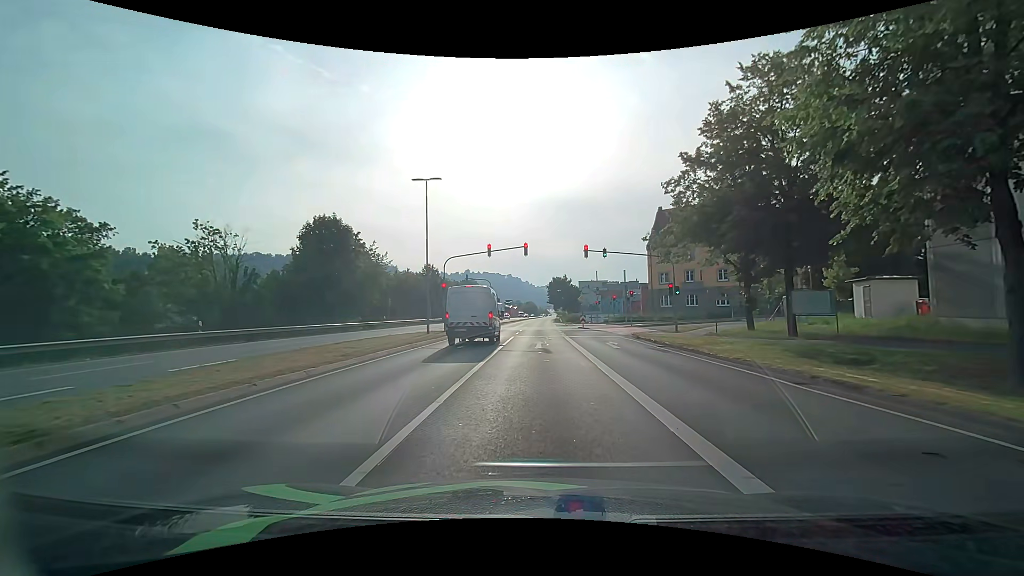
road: primary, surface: asphalt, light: Day
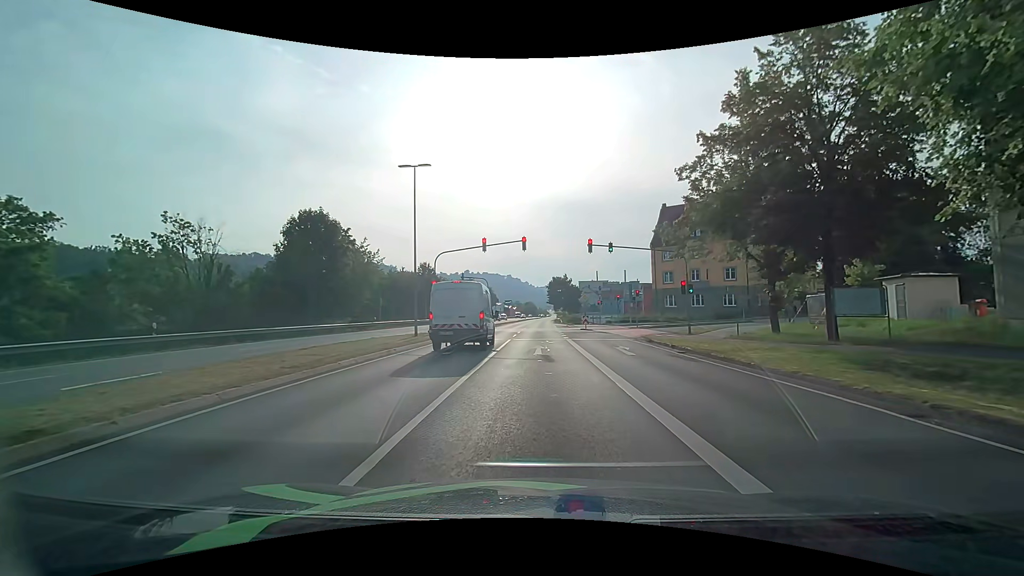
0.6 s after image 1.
(0.0, +3.1) m; -1°
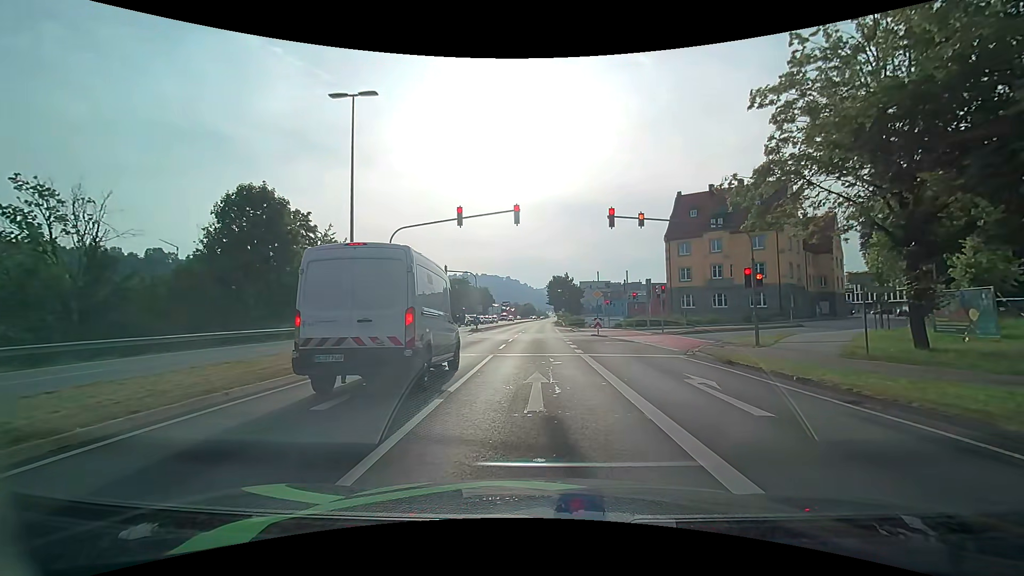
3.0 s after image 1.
(+0.1, +9.7) m; 0°
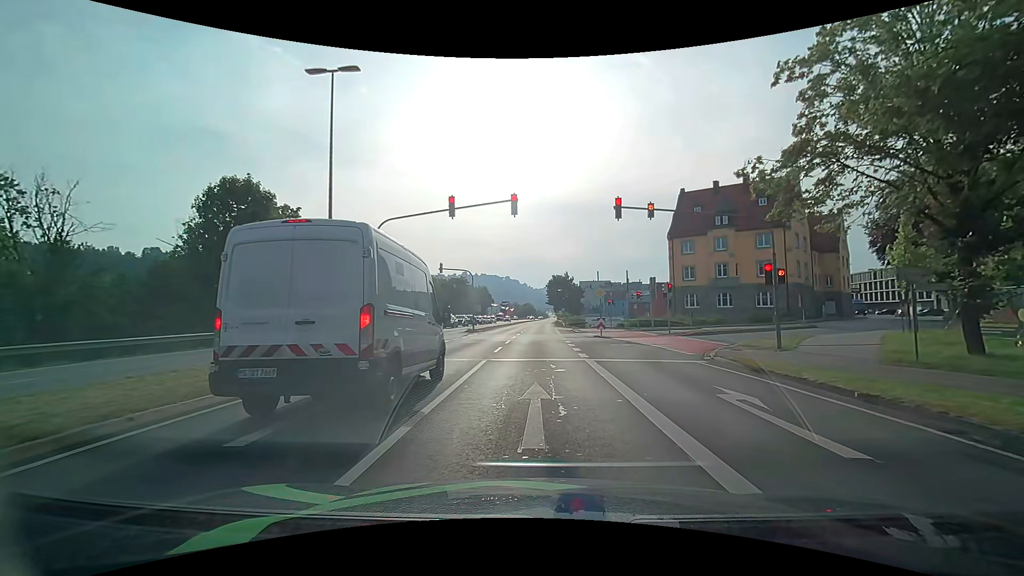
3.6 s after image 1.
(0.0, +2.0) m; 0°
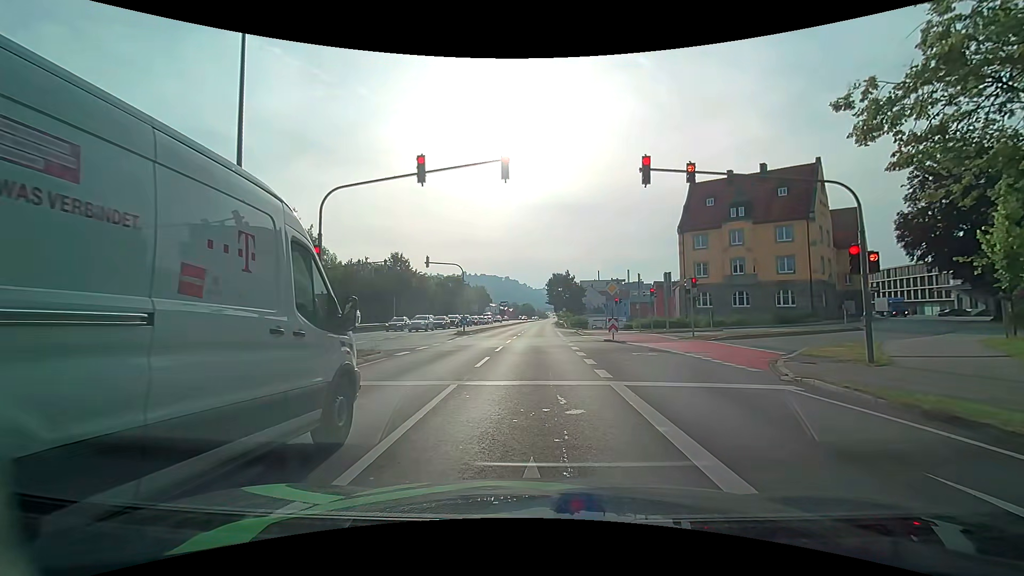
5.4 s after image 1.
(0.0, +5.3) m; +1°
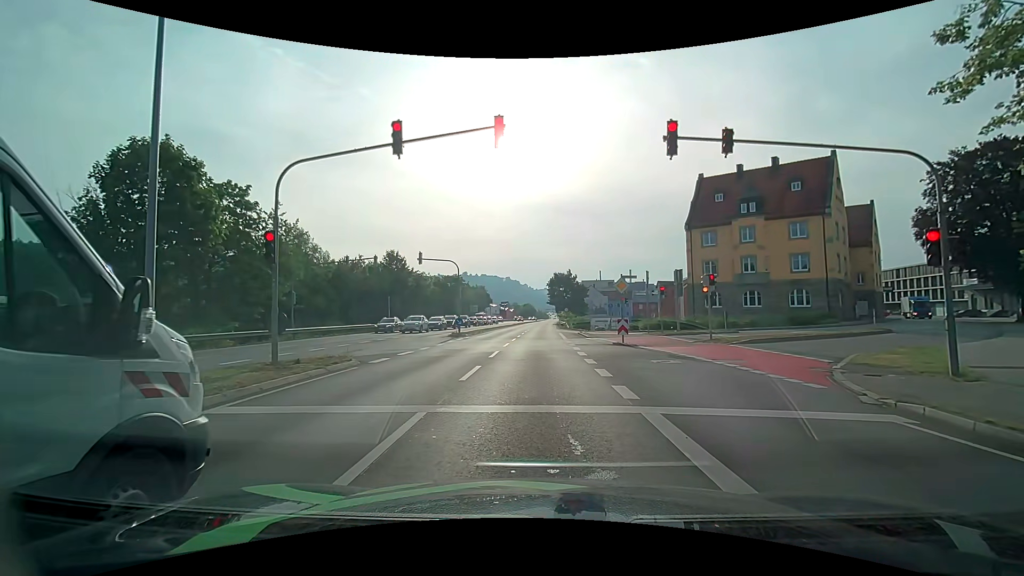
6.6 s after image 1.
(0.0, +2.7) m; -1°
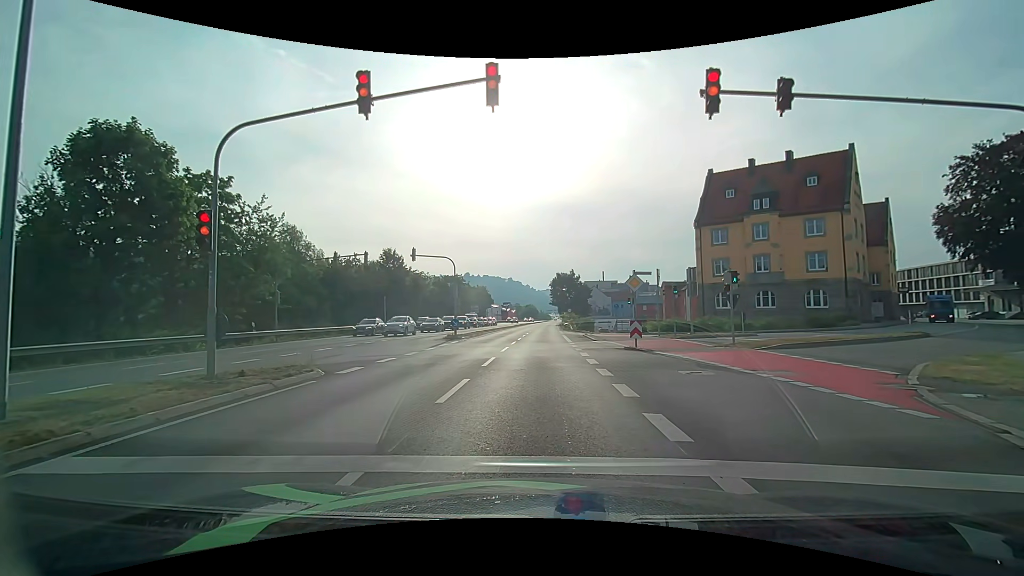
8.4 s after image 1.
(0.0, +2.6) m; 0°
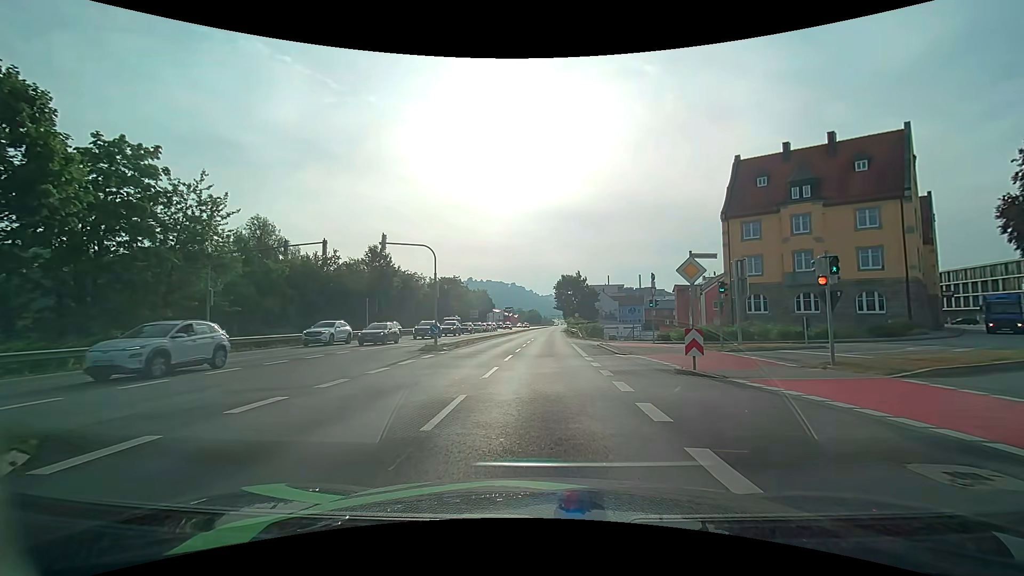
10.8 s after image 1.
(0.0, +8.0) m; +1°
(0, +10) (0, +20) (0, +30) (0, +40) (0, +50) (+1, +60) (+1, +70) (+1, +80) (+1, +90) (+2, +100) m
